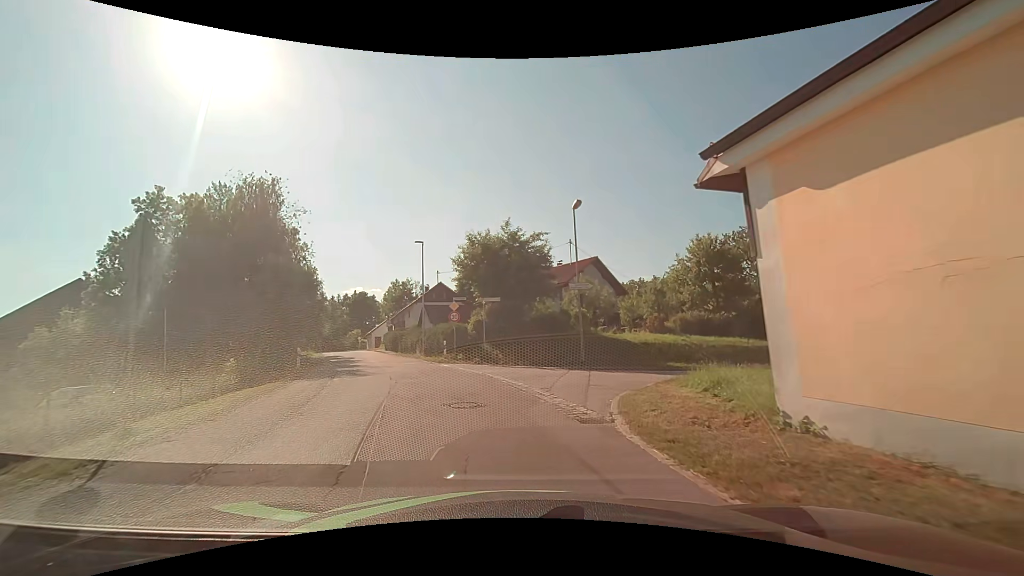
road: unclassified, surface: asphalt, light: Day
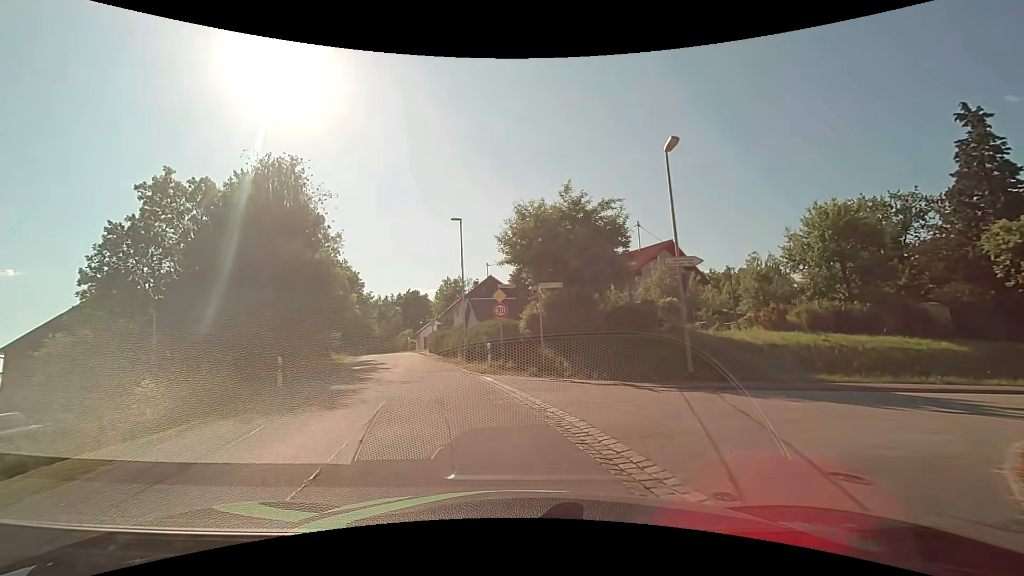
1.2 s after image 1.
(-0.4, +7.4) m; -7°
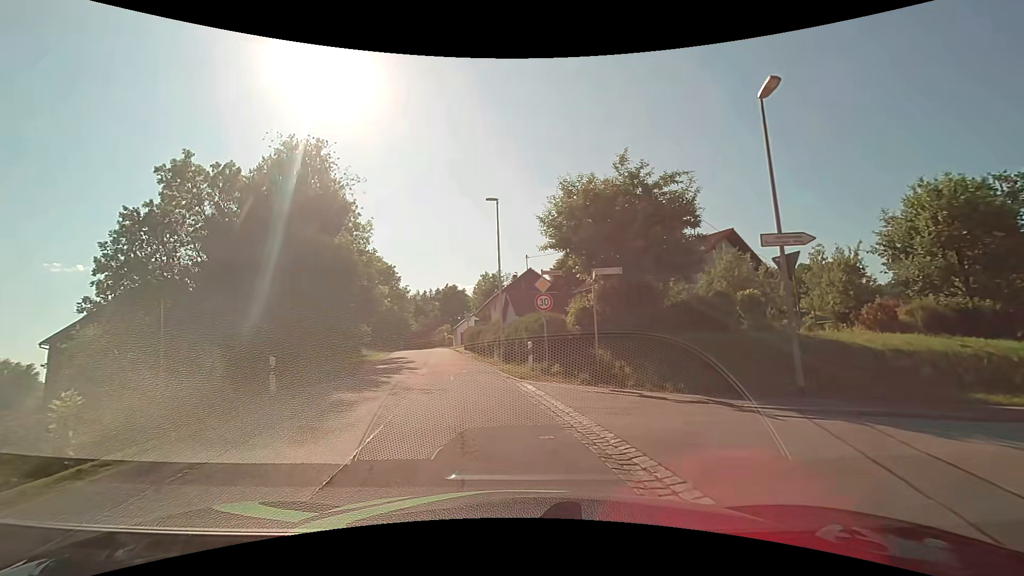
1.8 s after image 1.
(-0.2, +3.6) m; -5°
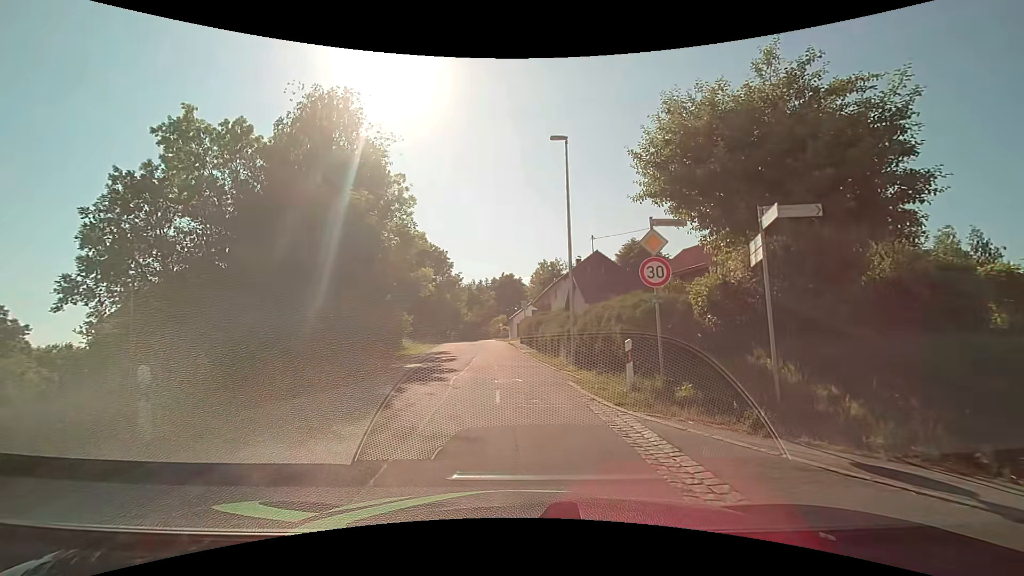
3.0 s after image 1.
(-0.4, +6.8) m; -5°
(0, +10) (-1, +20) (-2, +30) (-3, +40) (-4, +50) (-4, +60) (-5, +70) (-6, +80) (-7, +90) (-10, +99) m
